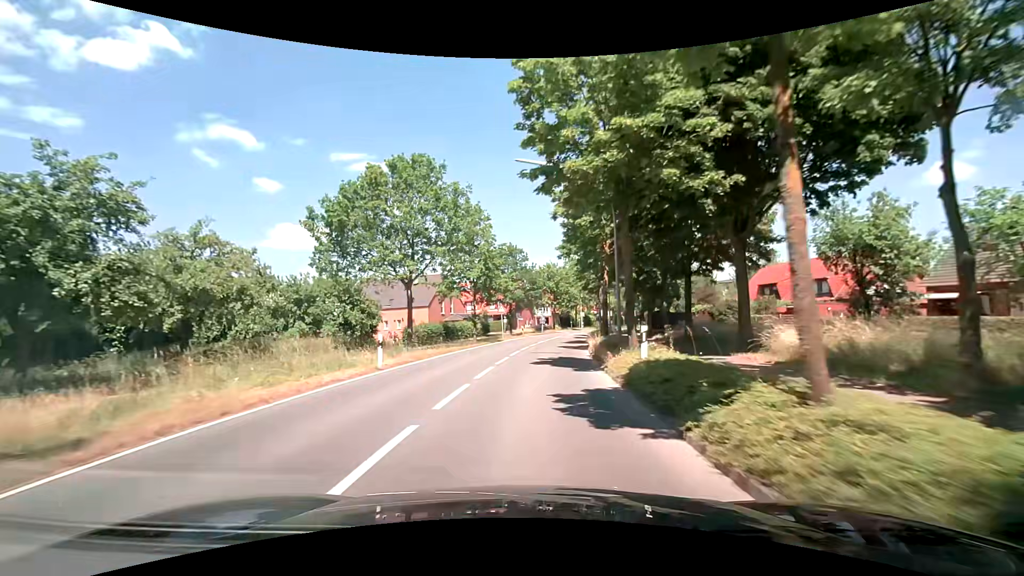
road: secondary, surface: asphalt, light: Day
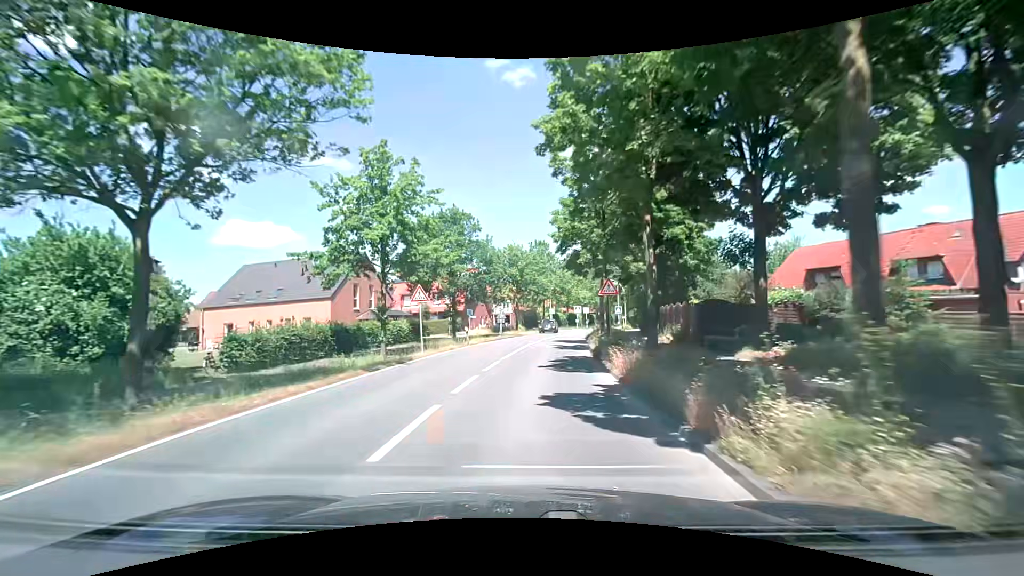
(+0.8, +20.4) m; +5°
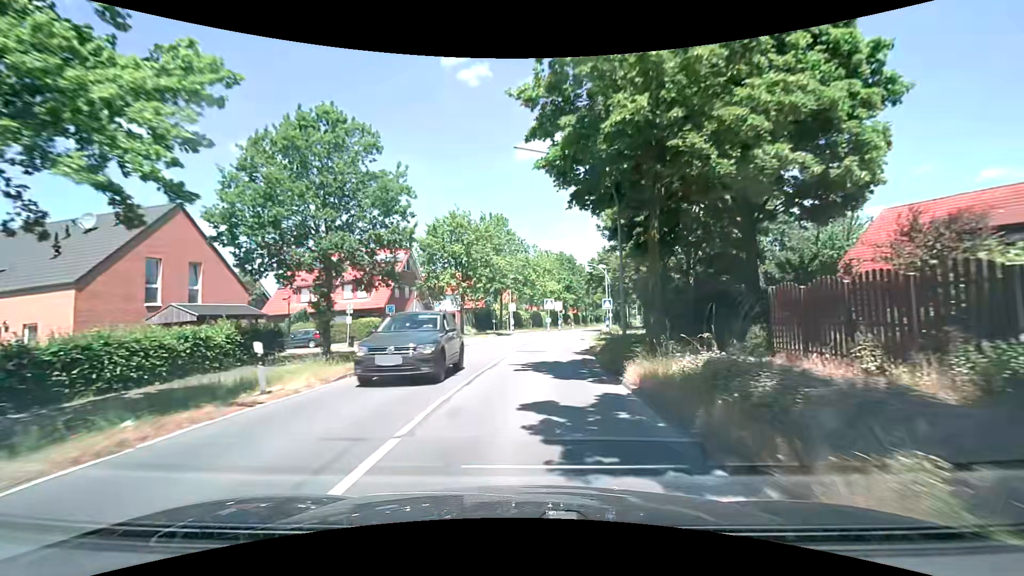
(+0.9, +20.2) m; +5°
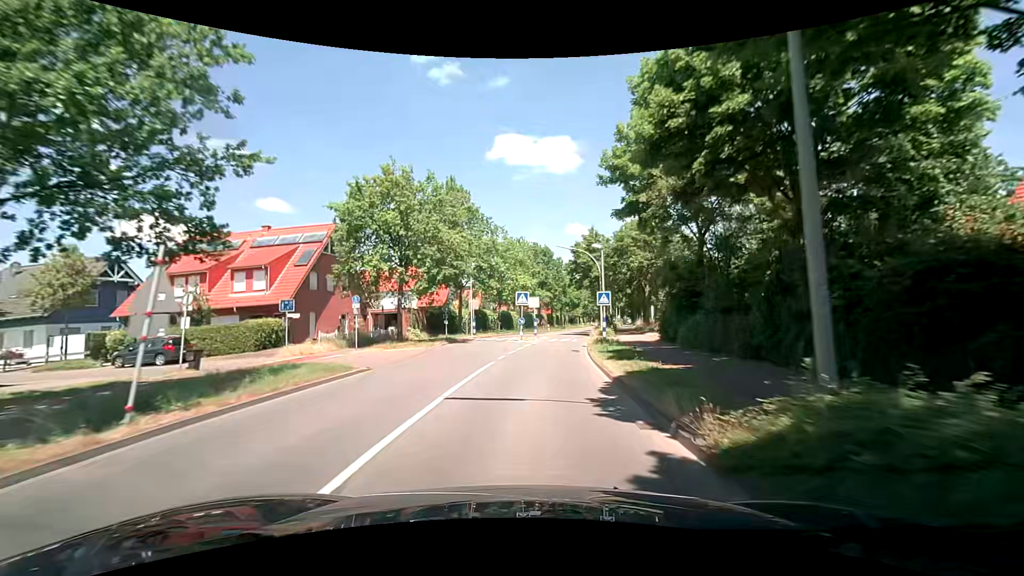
(+0.3, +13.3) m; +3°
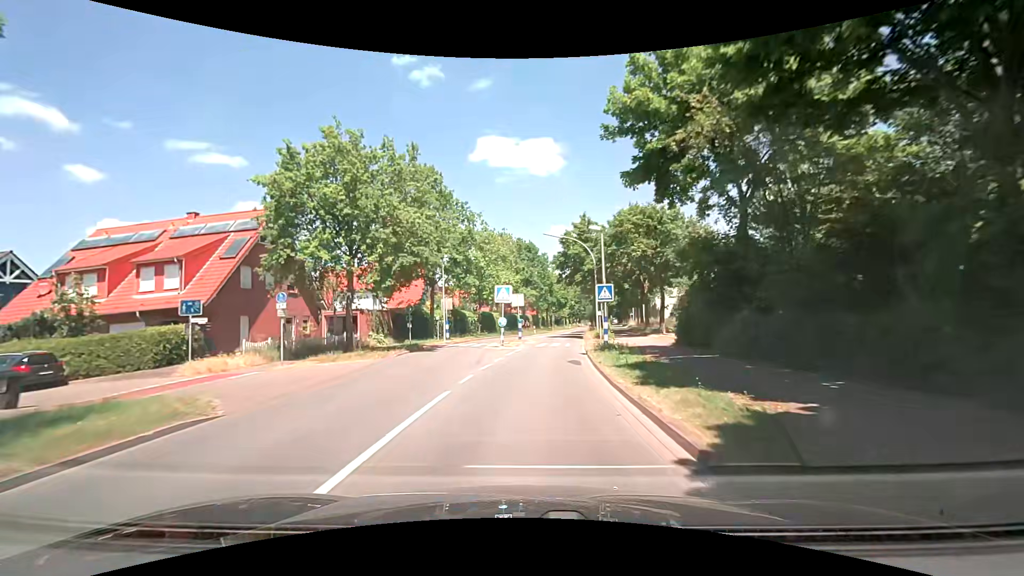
(+0.1, +6.6) m; +2°
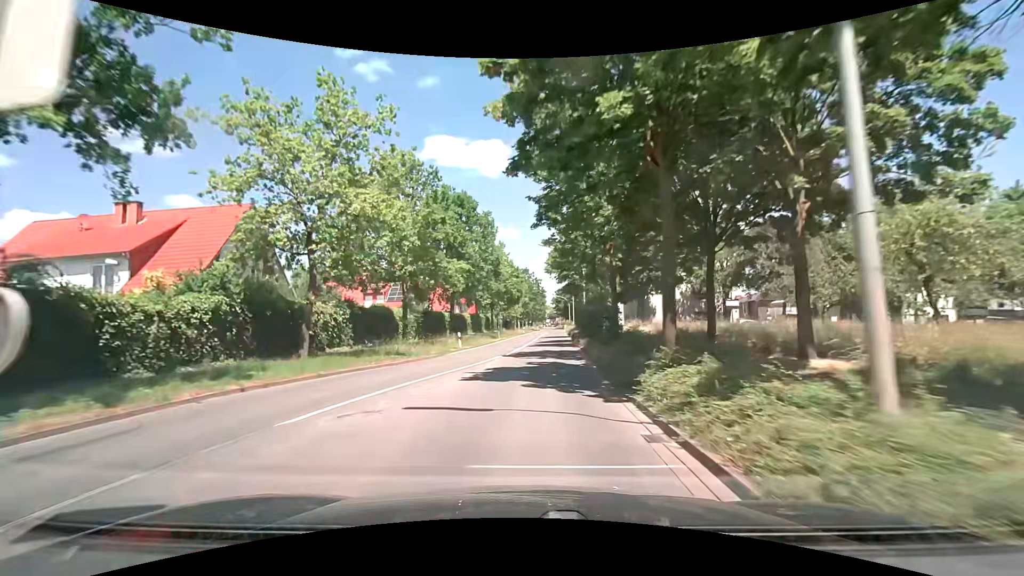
(+1.9, +32.6) m; +5°
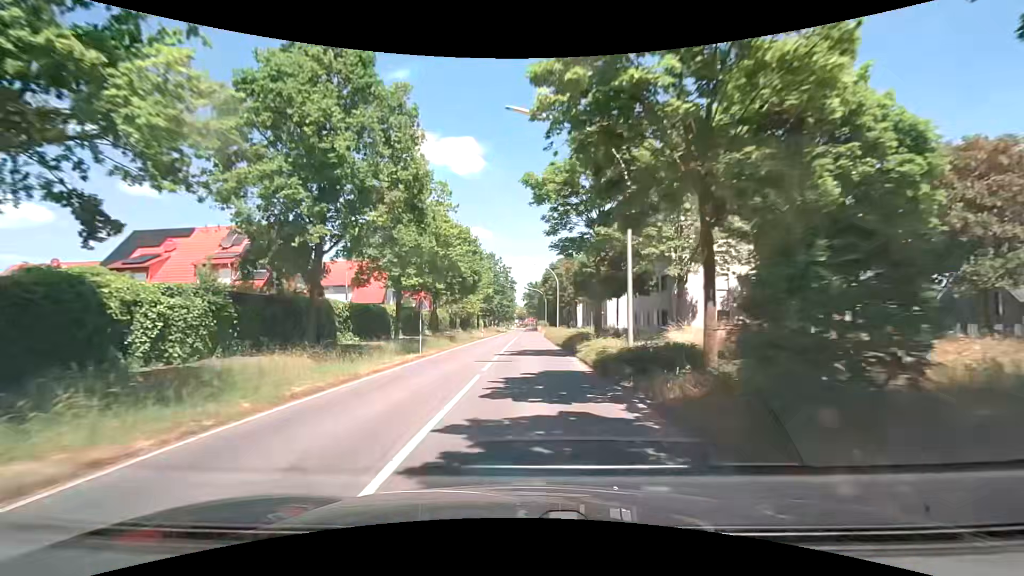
(+1.1, +26.9) m; +4°
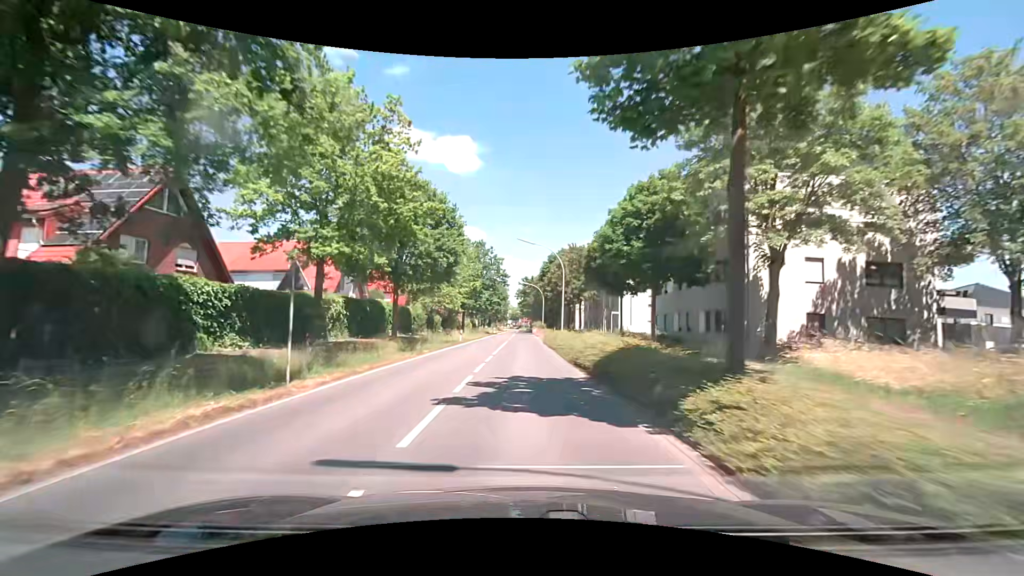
(+0.1, +13.9) m; +1°
(0, +10) (0, +20) (0, +30) (0, +40) (0, +50) (0, +60) (0, +70) (0, +80) (0, +90) (0, +100) m
